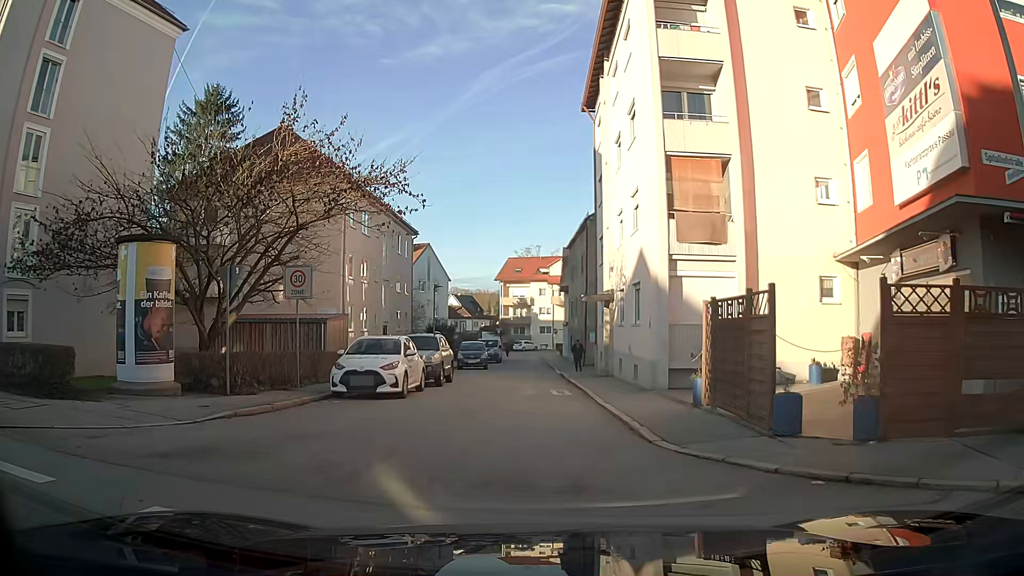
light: Day
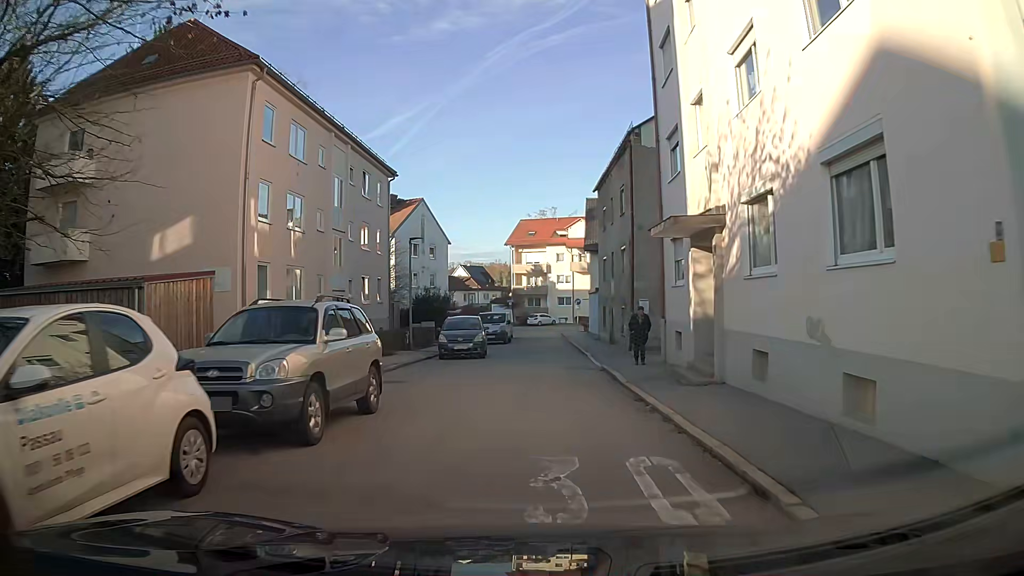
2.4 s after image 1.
(-0.2, +13.7) m; -1°
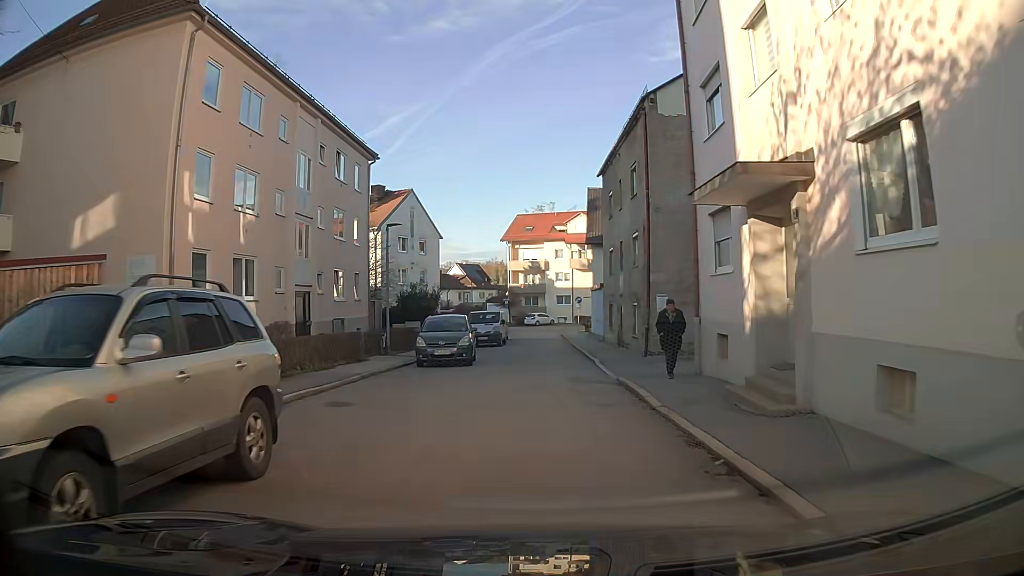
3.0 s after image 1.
(0.0, +4.3) m; +1°
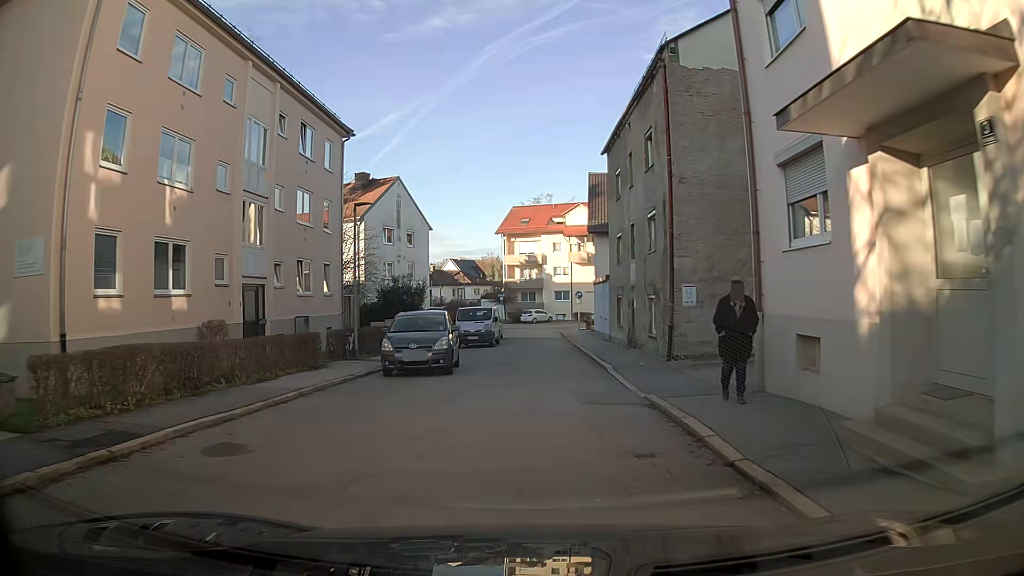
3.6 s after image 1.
(0.0, +4.4) m; +1°
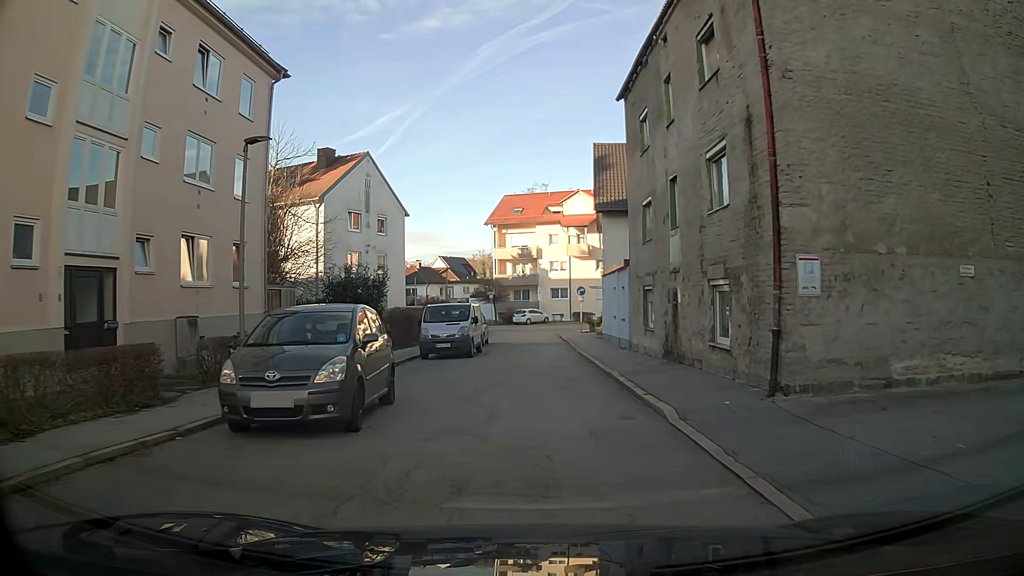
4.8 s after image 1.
(0.0, +8.4) m; 0°
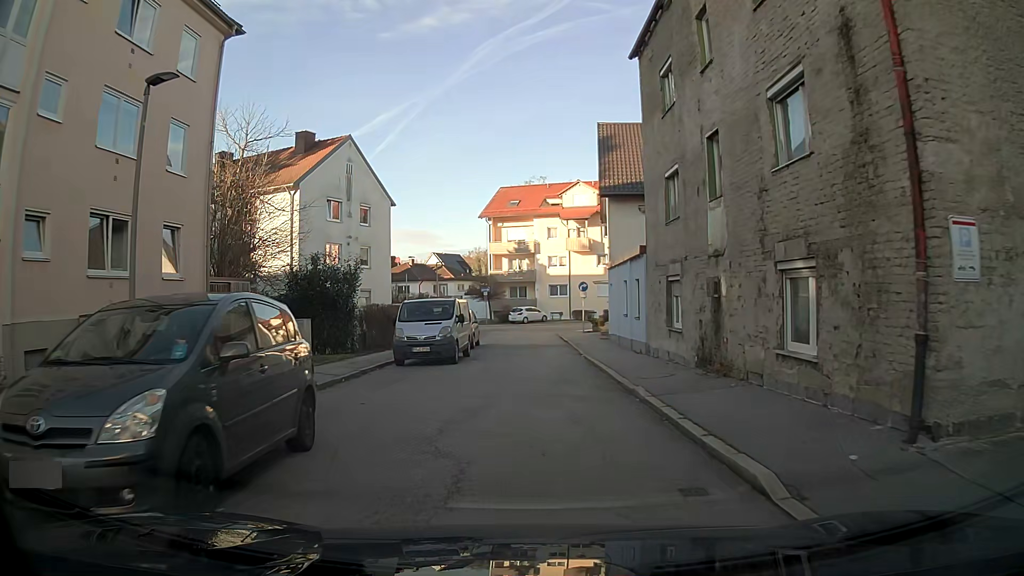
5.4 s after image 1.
(0.0, +4.1) m; 0°
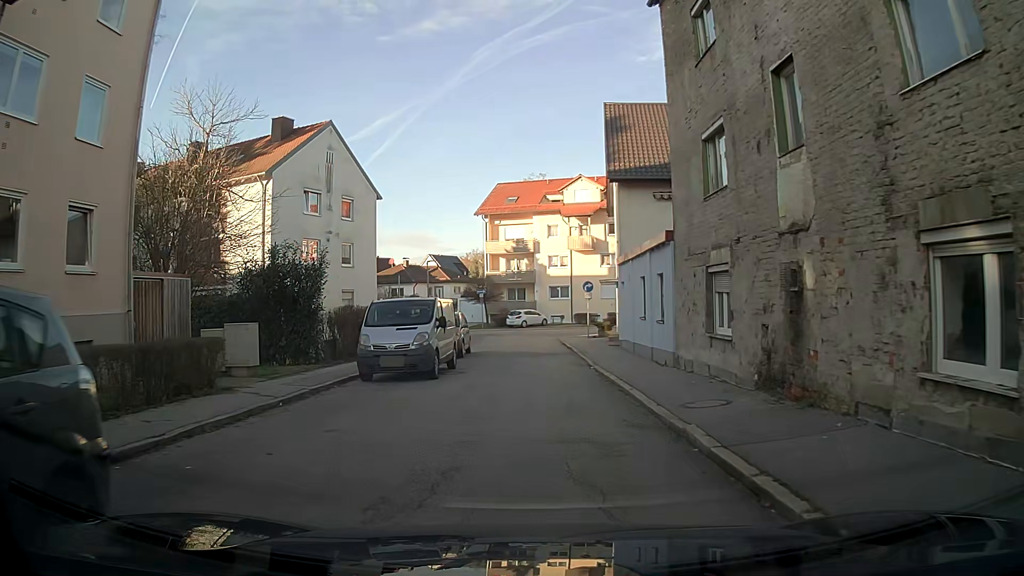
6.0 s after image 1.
(0.0, +4.0) m; -1°
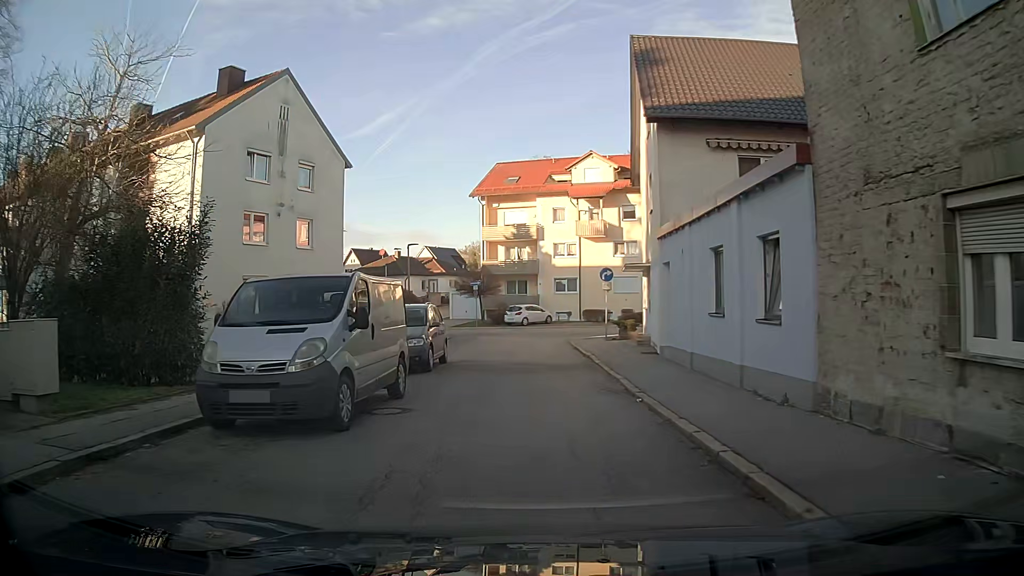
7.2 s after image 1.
(-0.1, +8.0) m; 0°
(0, +10) (0, +20) (0, +30) (+5, +38) (+15, +37) (+24, +35) (+34, +32) (+43, +29) (+53, +28) (+63, +26) m
